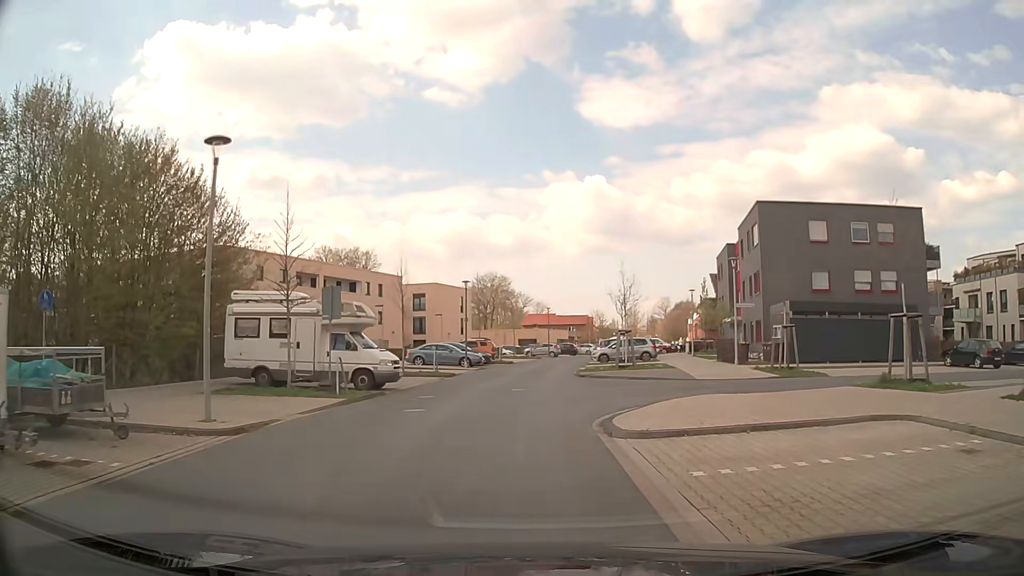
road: residential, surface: asphalt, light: Day
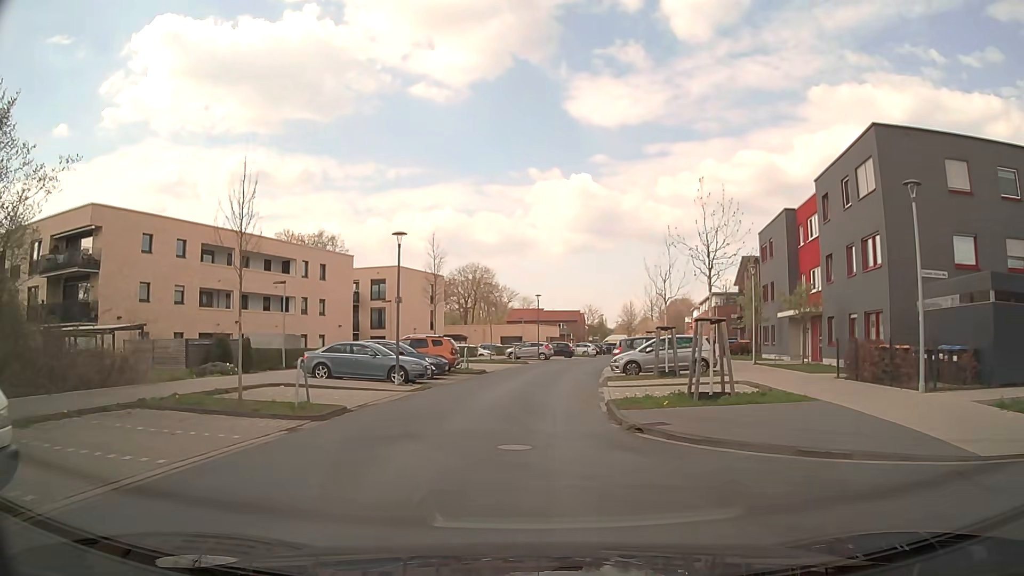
(+0.1, +17.1) m; 0°
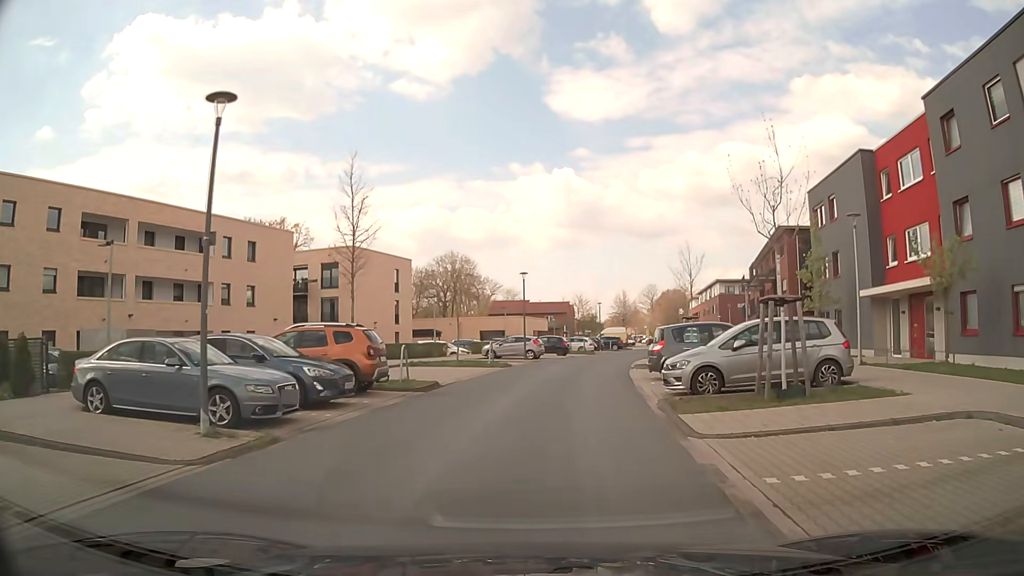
(+0.2, +13.0) m; +2°
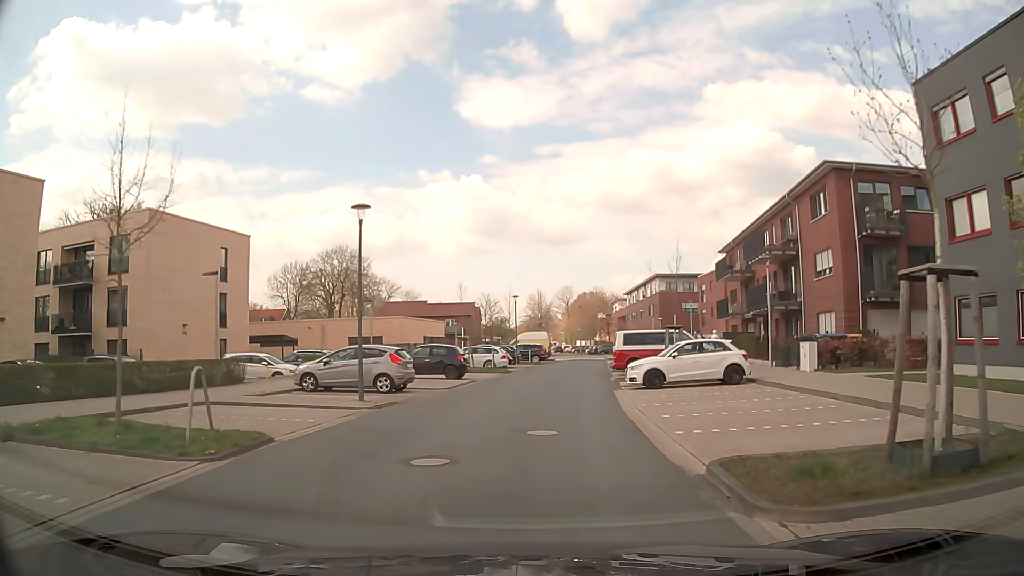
(+1.4, +21.6) m; +8°
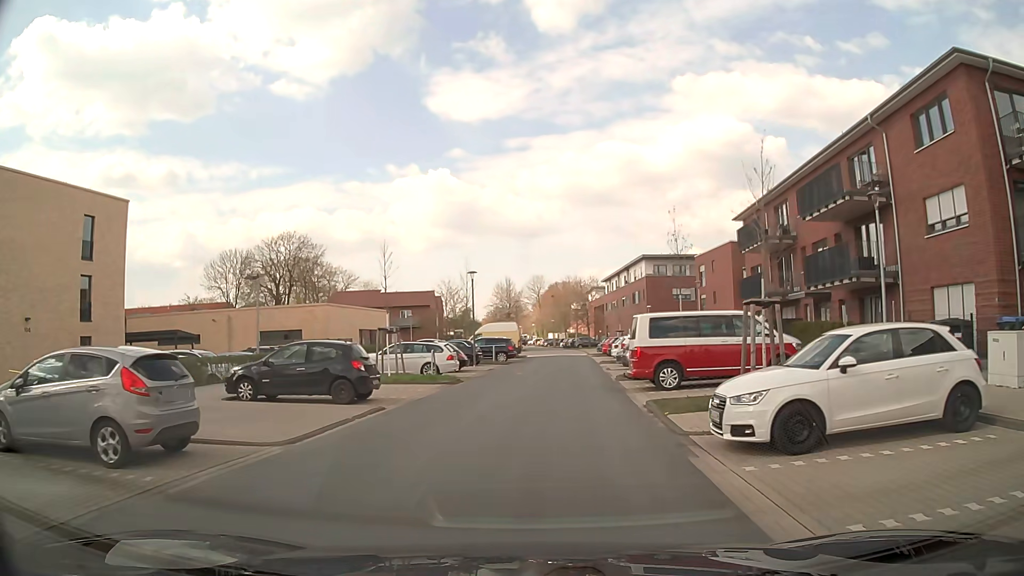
(+0.3, +13.1) m; +3°
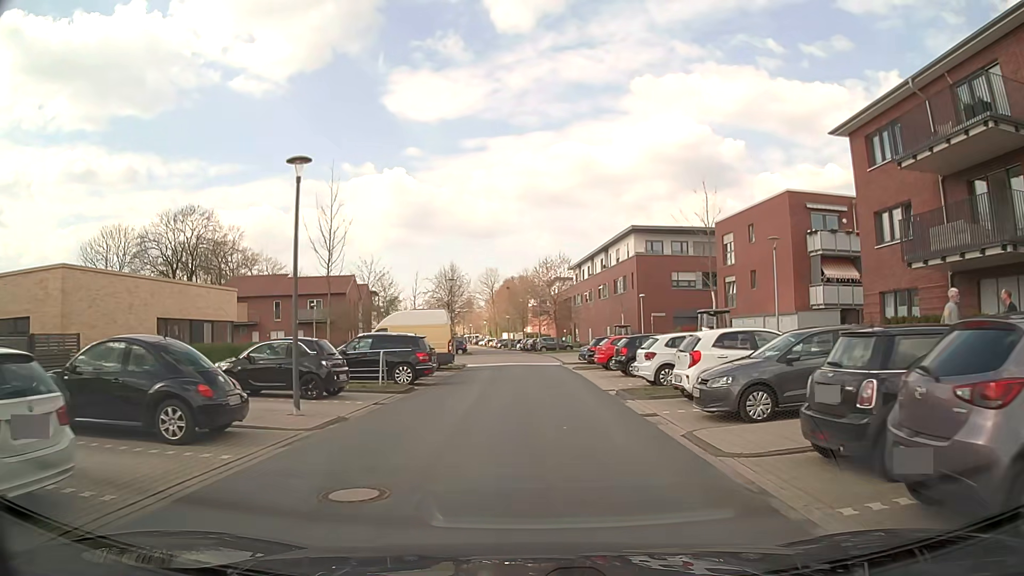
(+0.6, +22.3) m; +3°
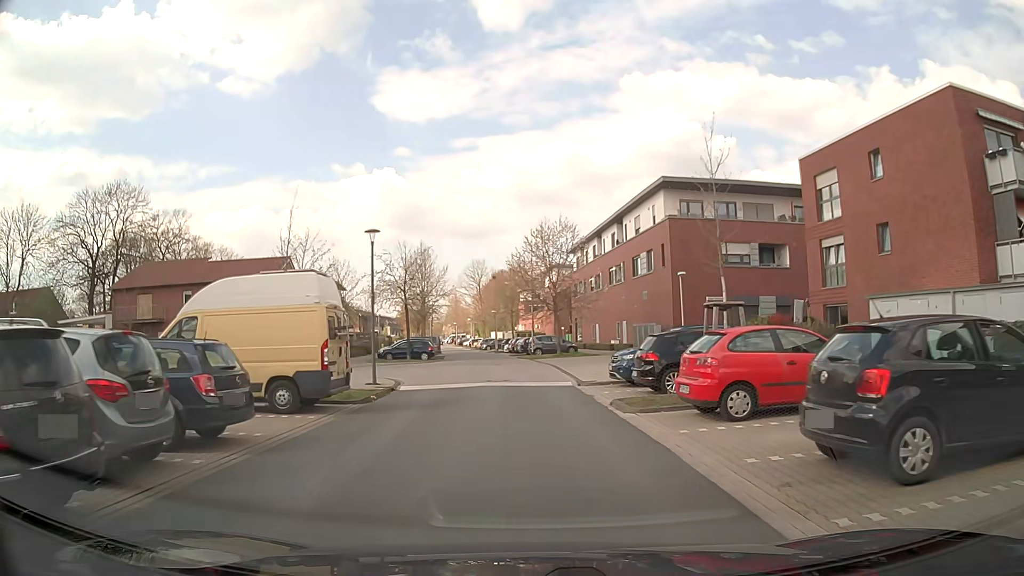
(+0.4, +18.0) m; +1°
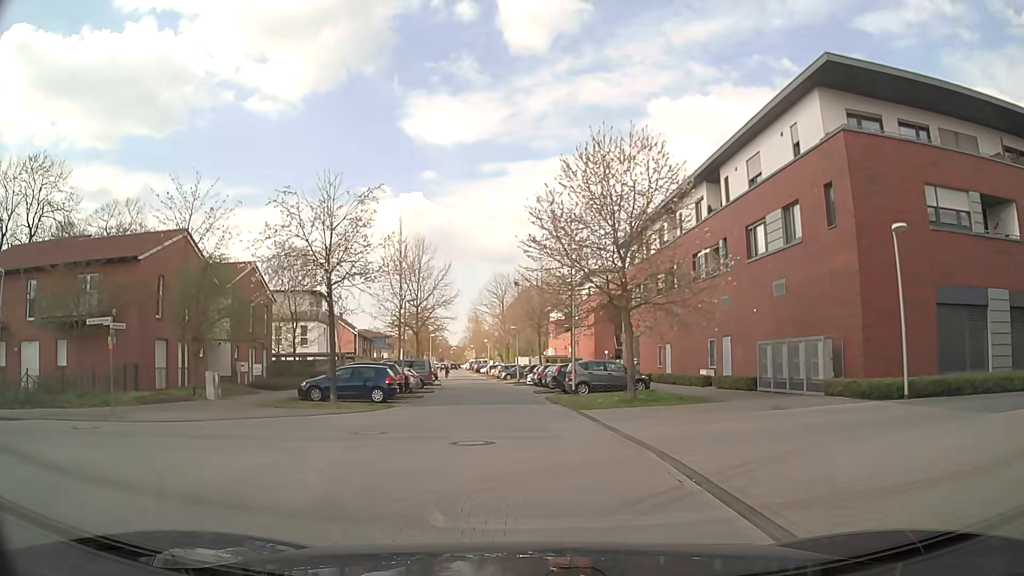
(-0.4, +22.3) m; -3°
(0, +10) (0, +20) (-1, +30) (-2, +40) (-3, +50) (-4, +60) (-5, +70) (-6, +80) (-8, +90) (-9, +99) m
